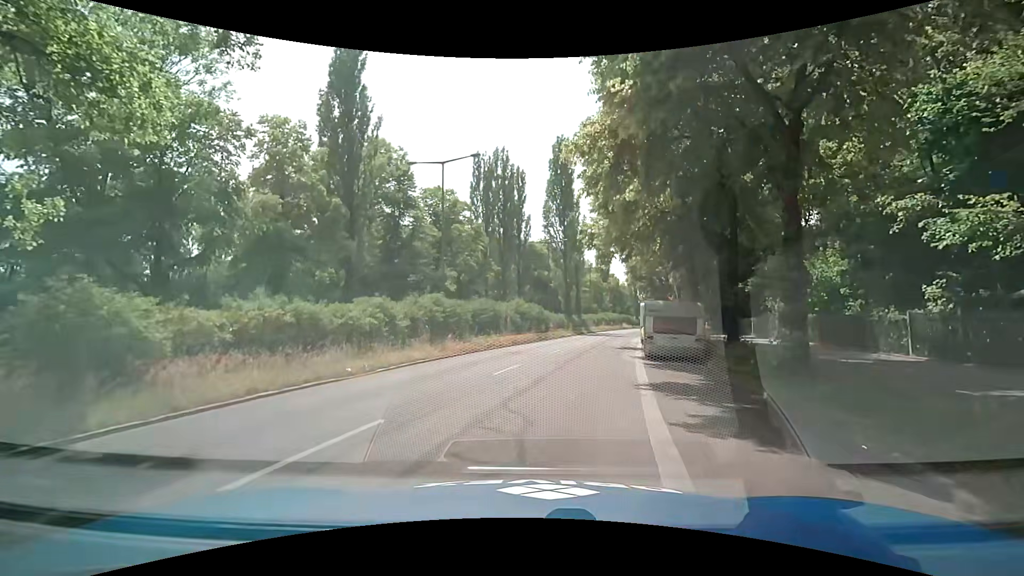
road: secondary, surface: asphalt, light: Day
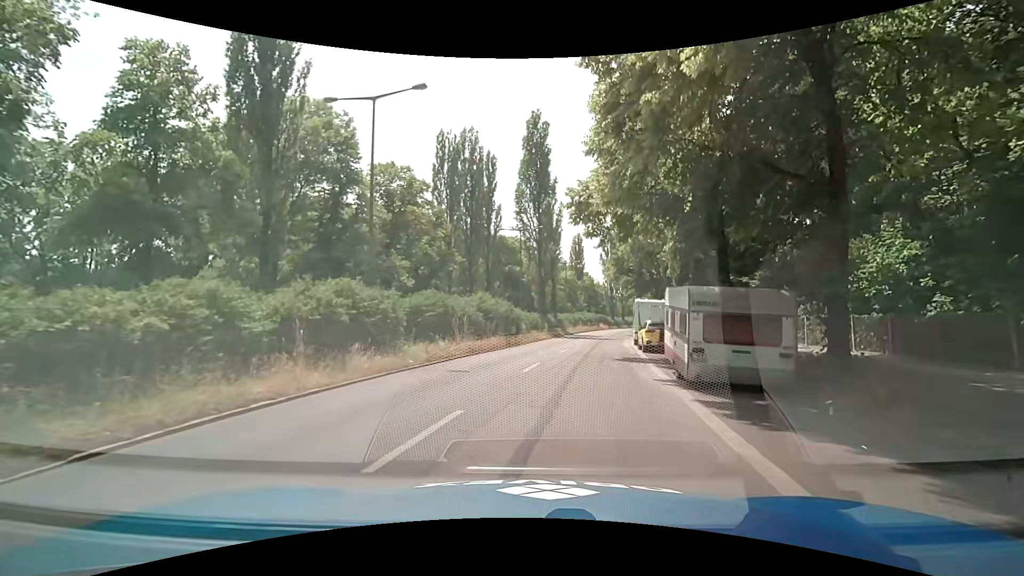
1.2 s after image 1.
(+0.2, +8.3) m; +3°
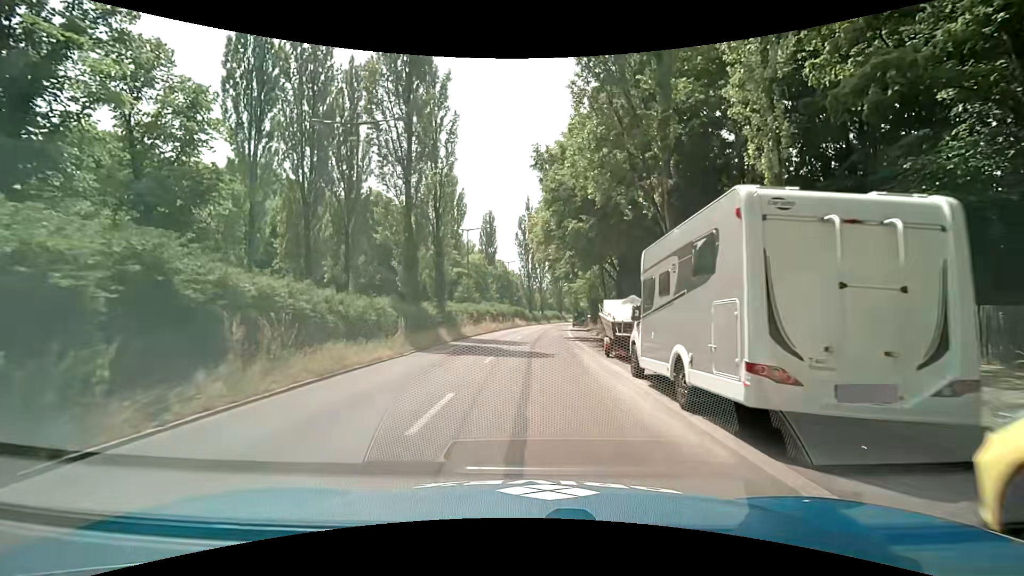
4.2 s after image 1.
(+3.1, +25.6) m; +9°
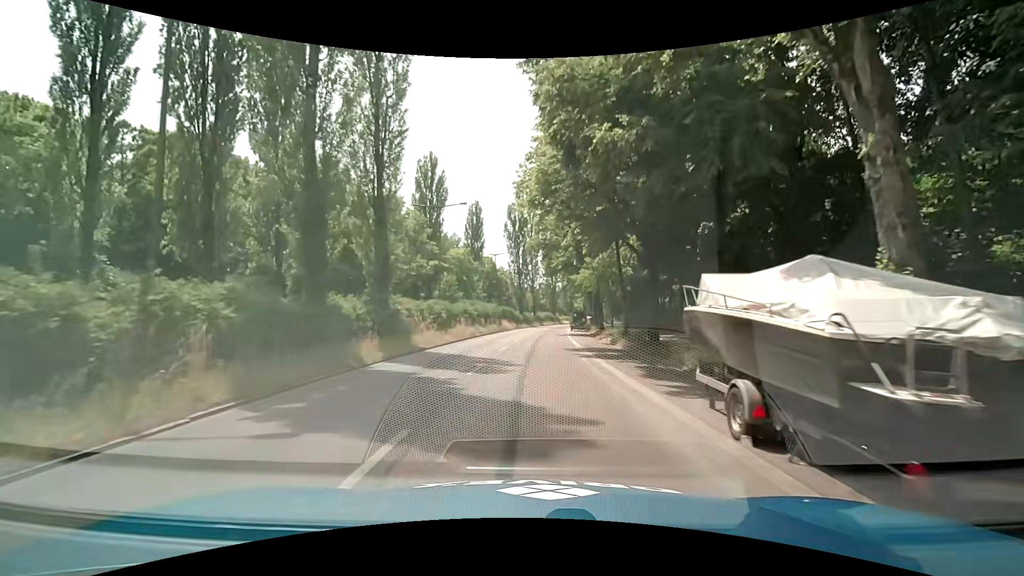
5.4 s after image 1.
(+0.5, +11.8) m; +3°
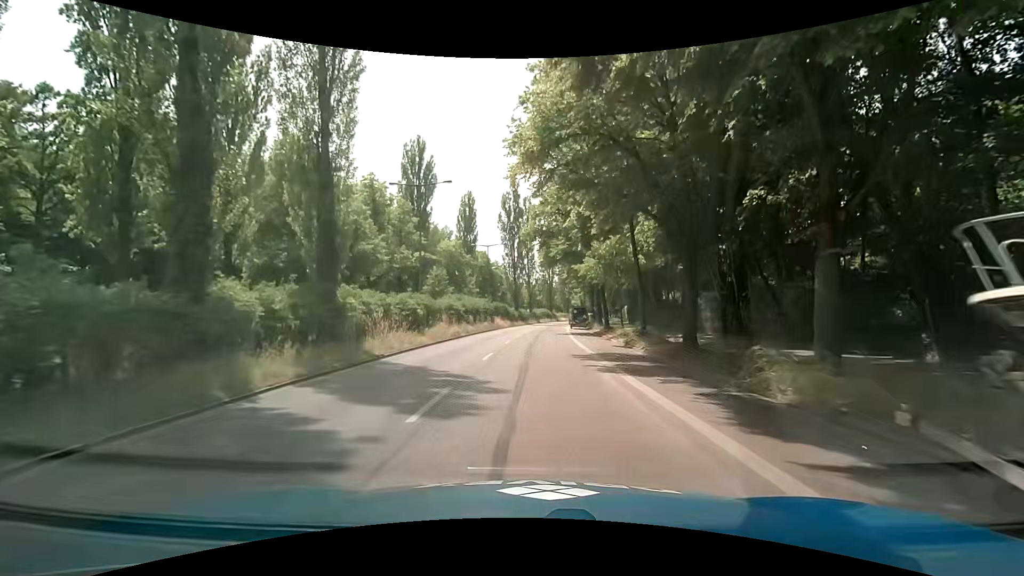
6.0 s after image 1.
(-0.1, +5.6) m; 0°
